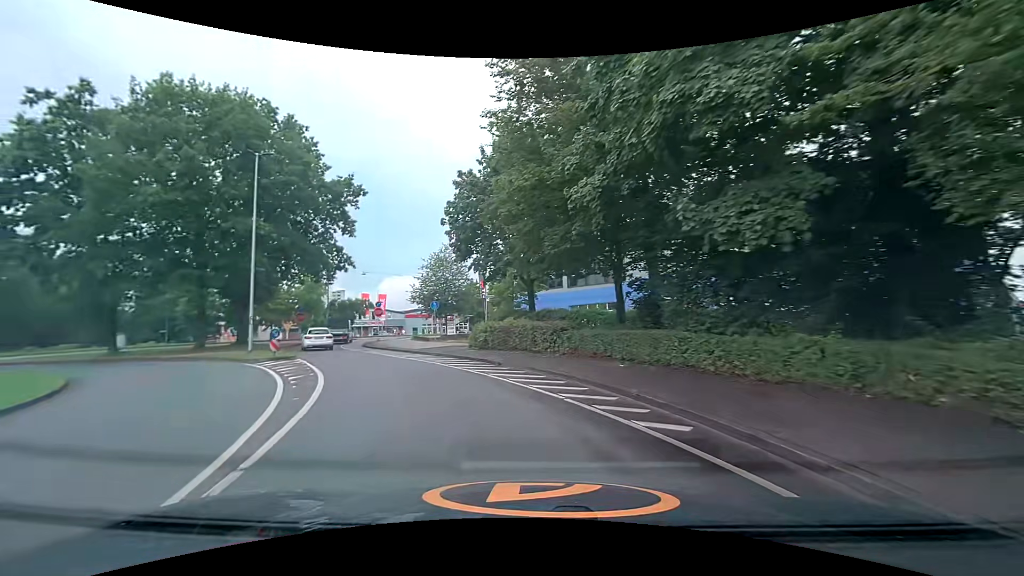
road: primary_link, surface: asphalt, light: Day
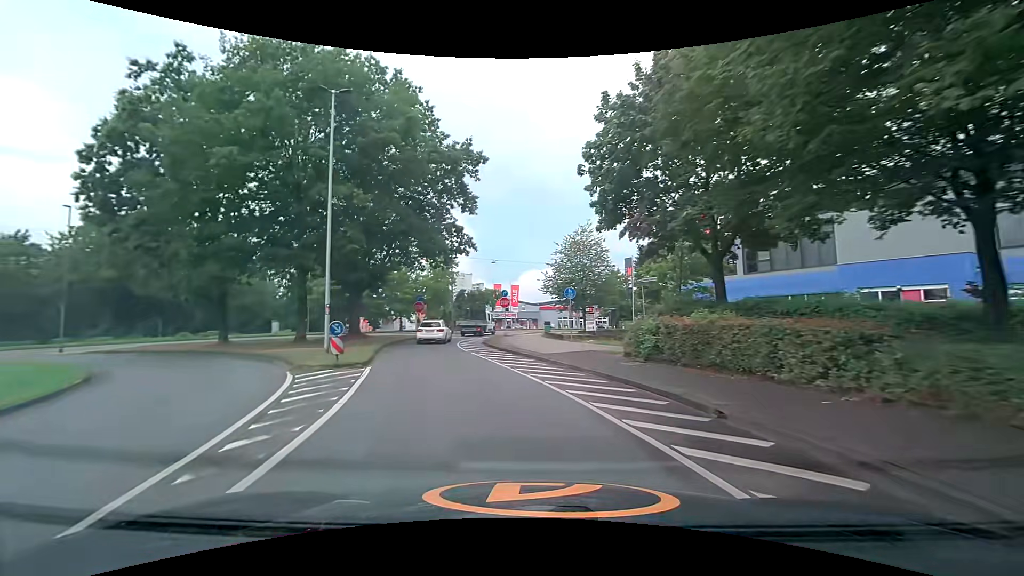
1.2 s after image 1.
(-1.3, +8.6) m; -16°
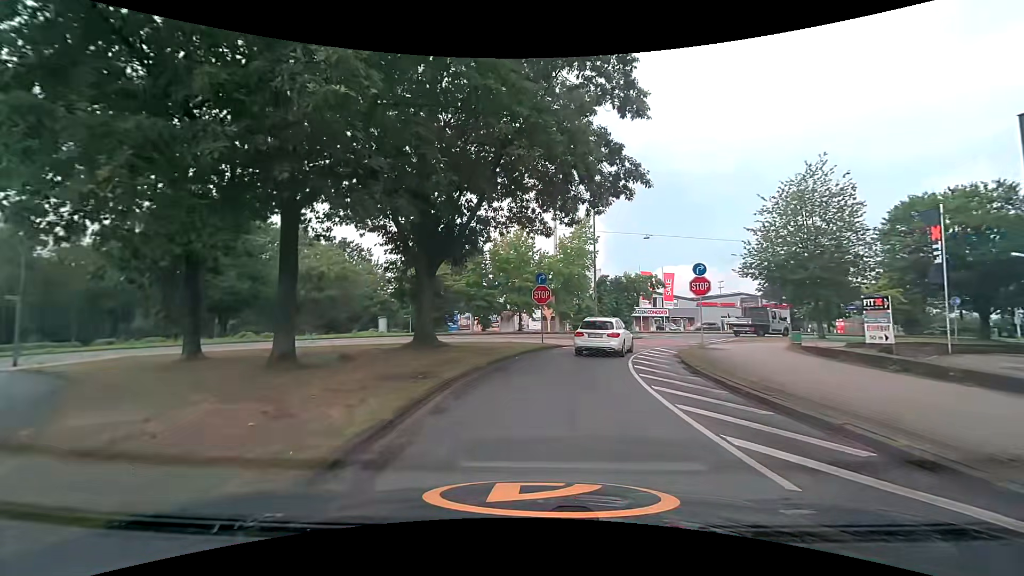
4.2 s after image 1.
(-3.5, +17.7) m; -15°
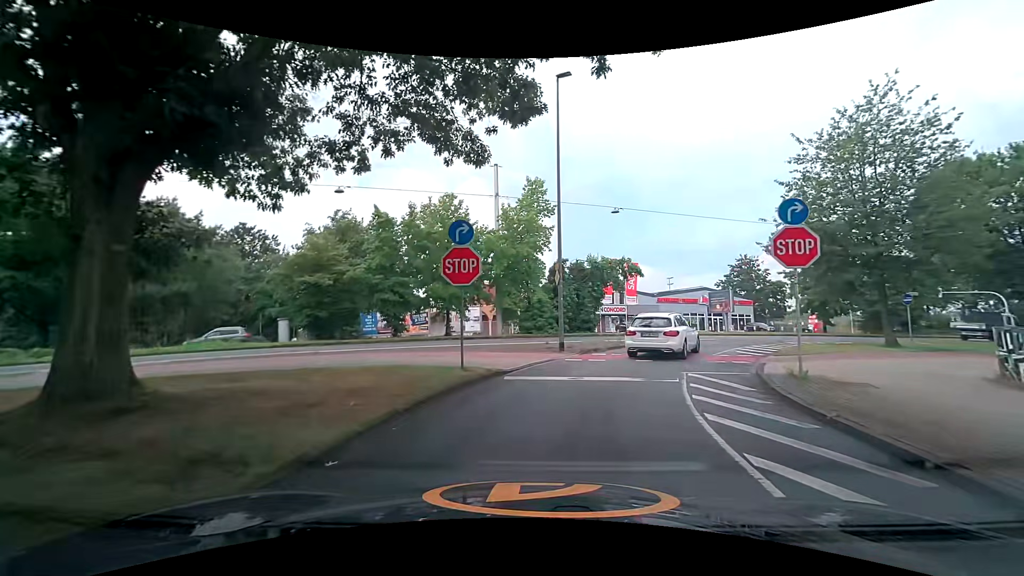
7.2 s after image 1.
(+0.6, +12.4) m; +7°
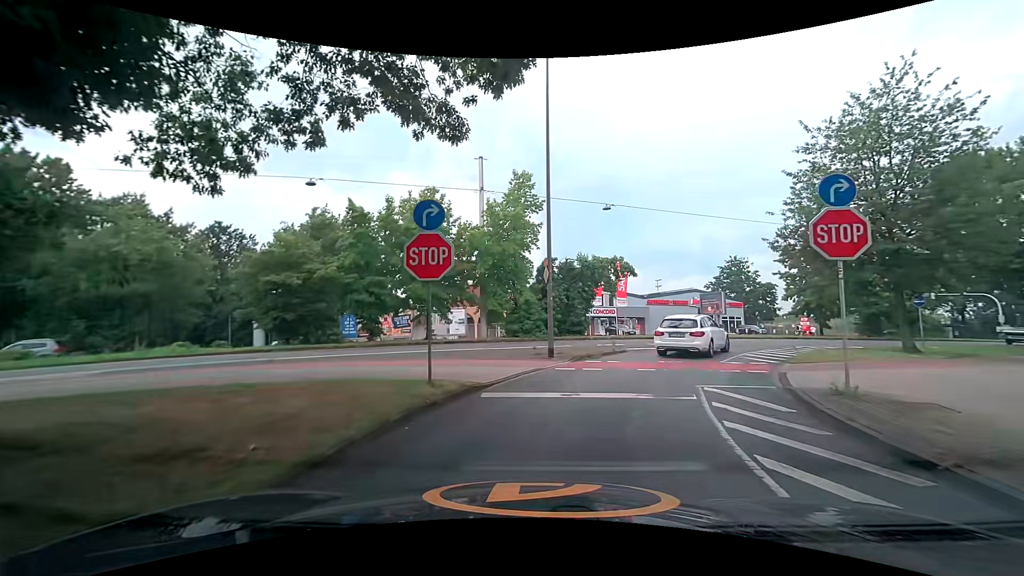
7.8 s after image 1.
(0.0, +2.1) m; 0°
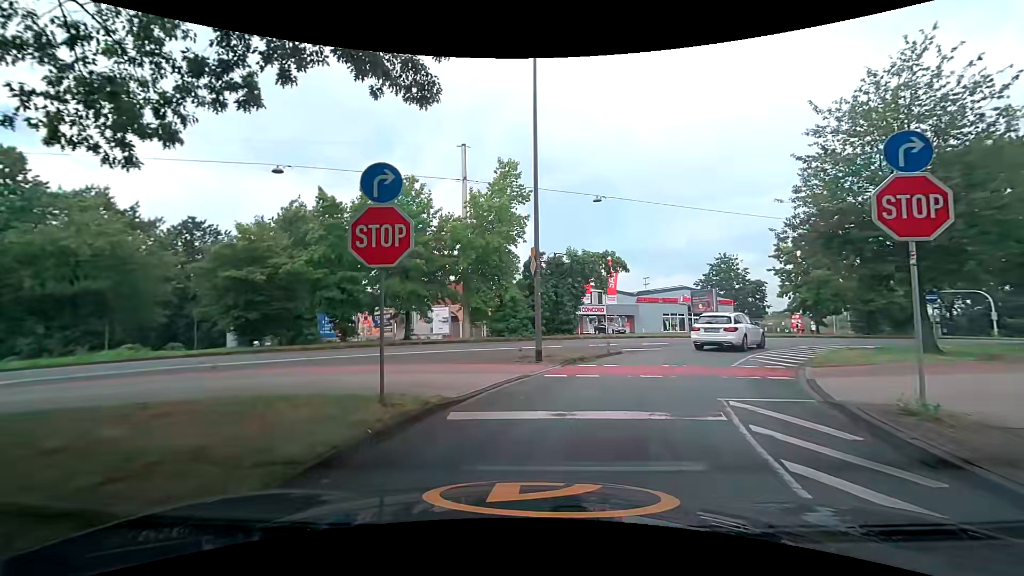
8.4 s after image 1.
(0.0, +2.0) m; +1°
